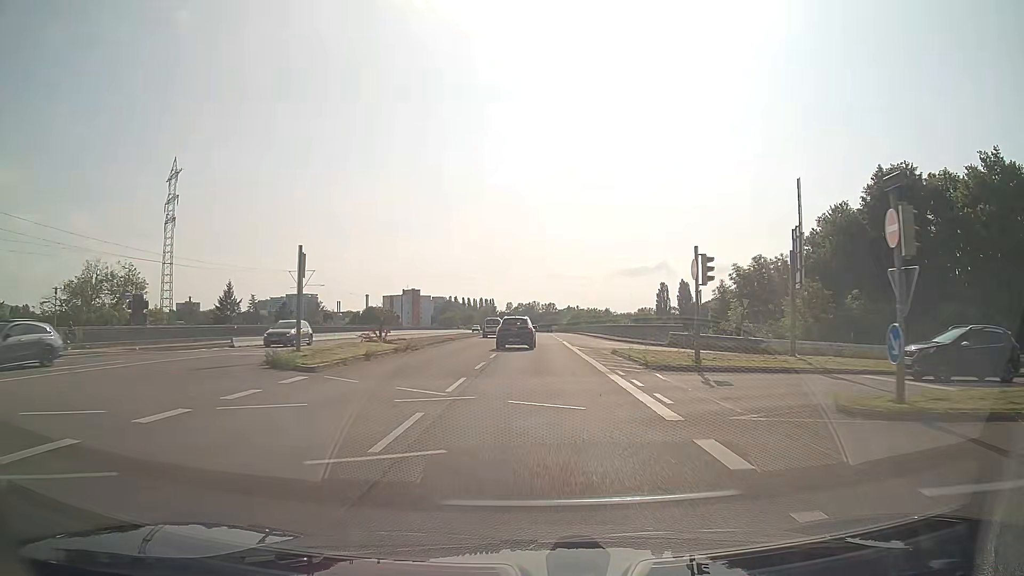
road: secondary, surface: asphalt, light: Day
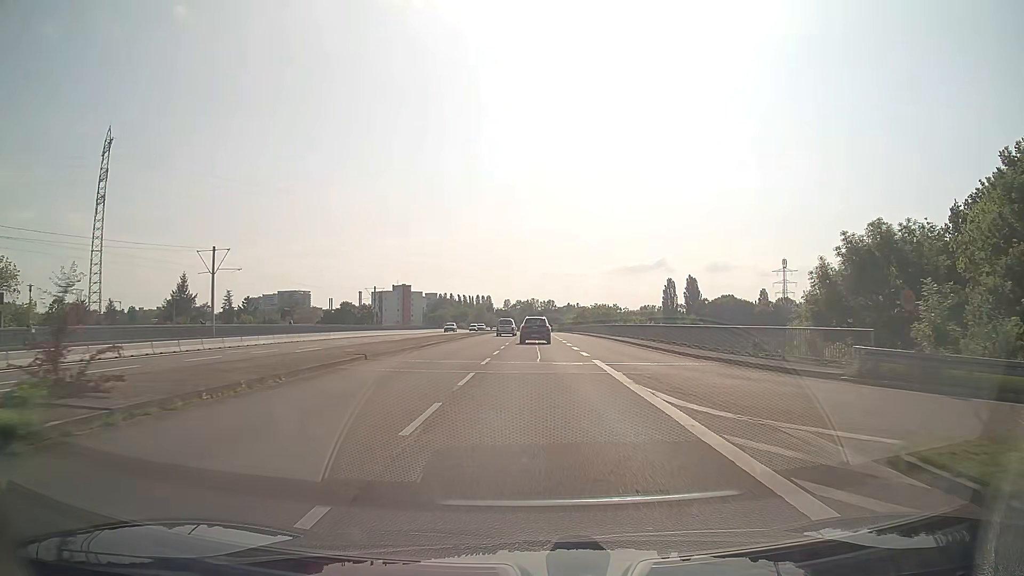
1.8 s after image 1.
(0.0, +23.2) m; 0°
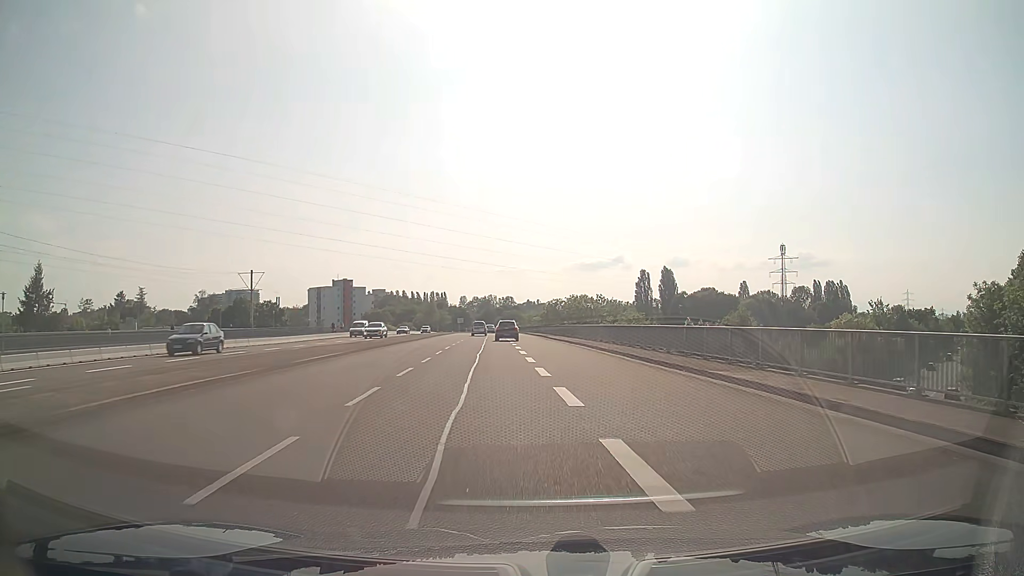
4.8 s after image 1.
(+0.8, +39.0) m; +3°
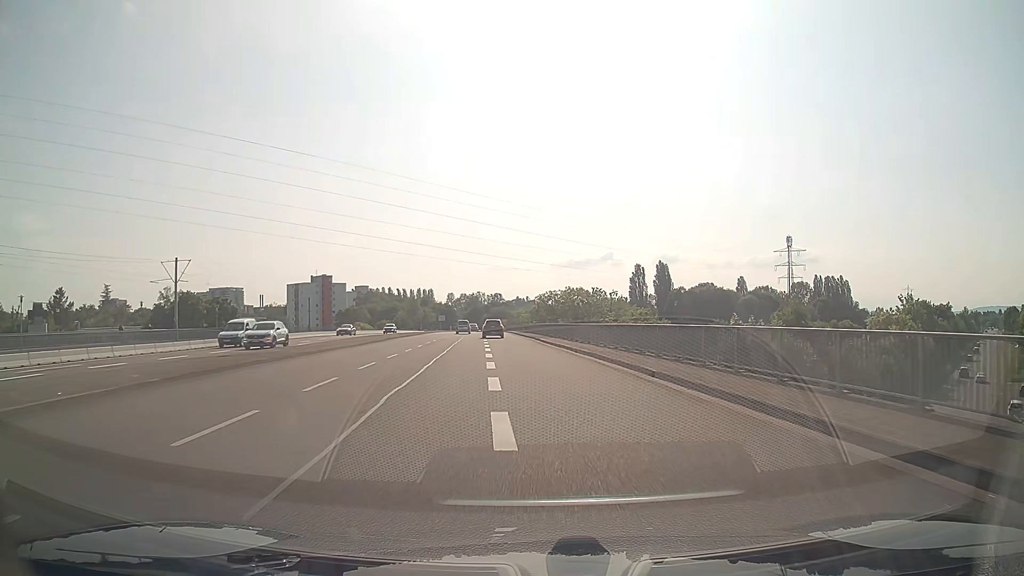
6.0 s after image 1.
(+0.2, +15.7) m; +1°
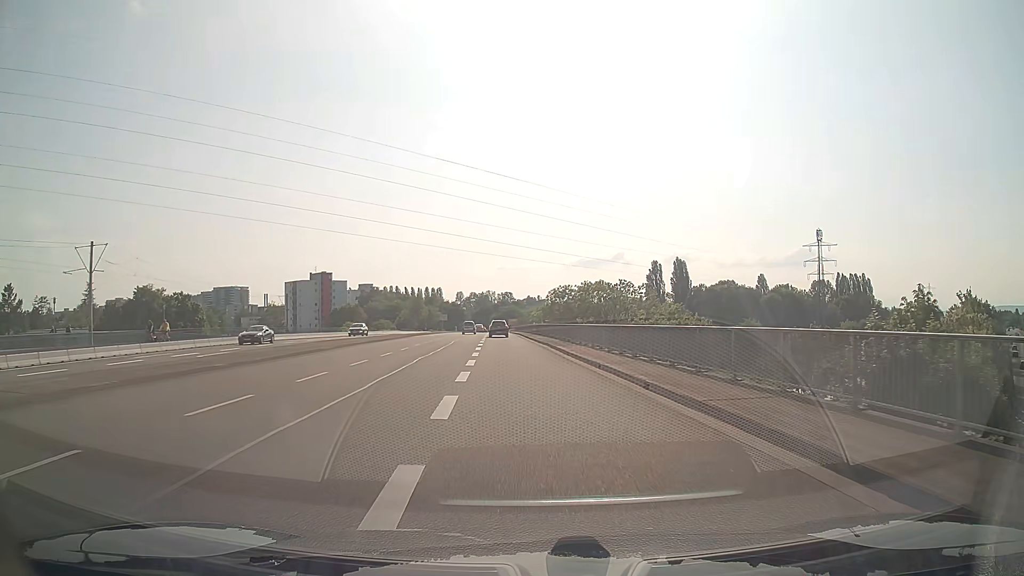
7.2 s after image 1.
(-0.1, +15.7) m; -1°
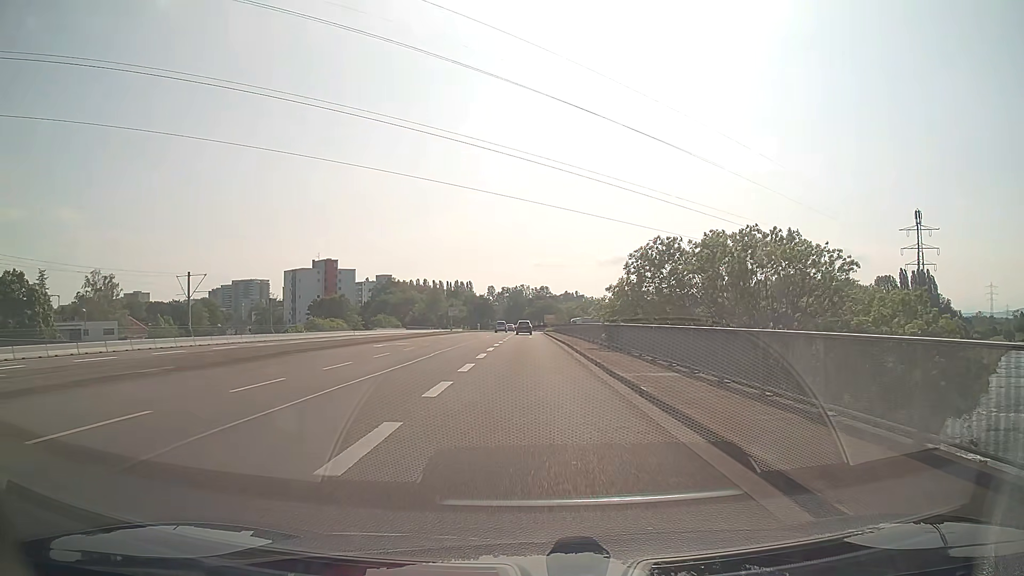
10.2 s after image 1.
(-1.2, +39.3) m; -3°
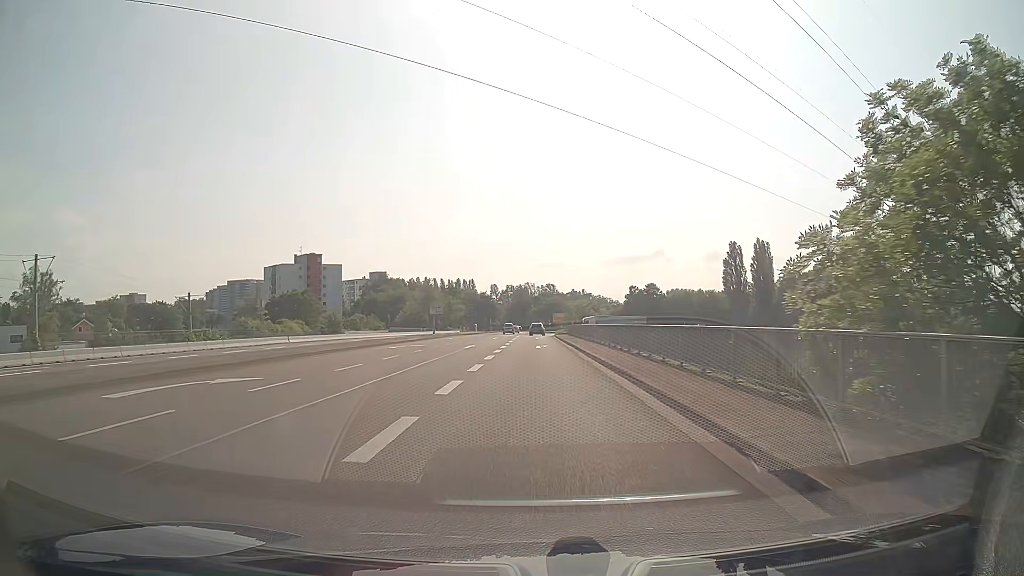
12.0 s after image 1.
(-0.1, +23.3) m; -1°
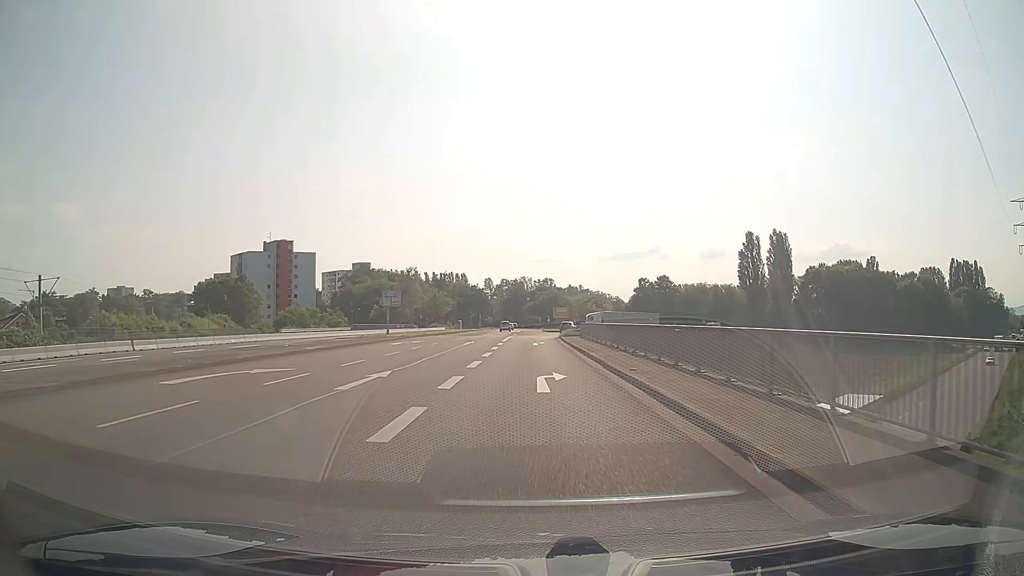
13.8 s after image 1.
(+0.1, +22.9) m; 0°
(0, +10) (0, +20) (0, +30) (0, +40) (0, +50) (0, +60) (+1, +70) (+3, +80) (+5, +90) (+7, +99) m
